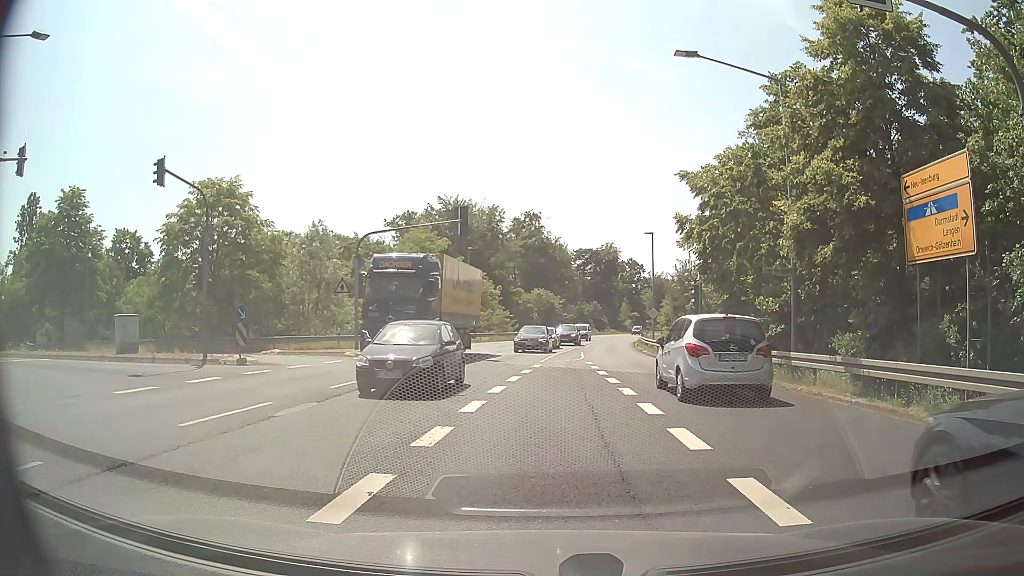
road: secondary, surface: asphalt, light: Day
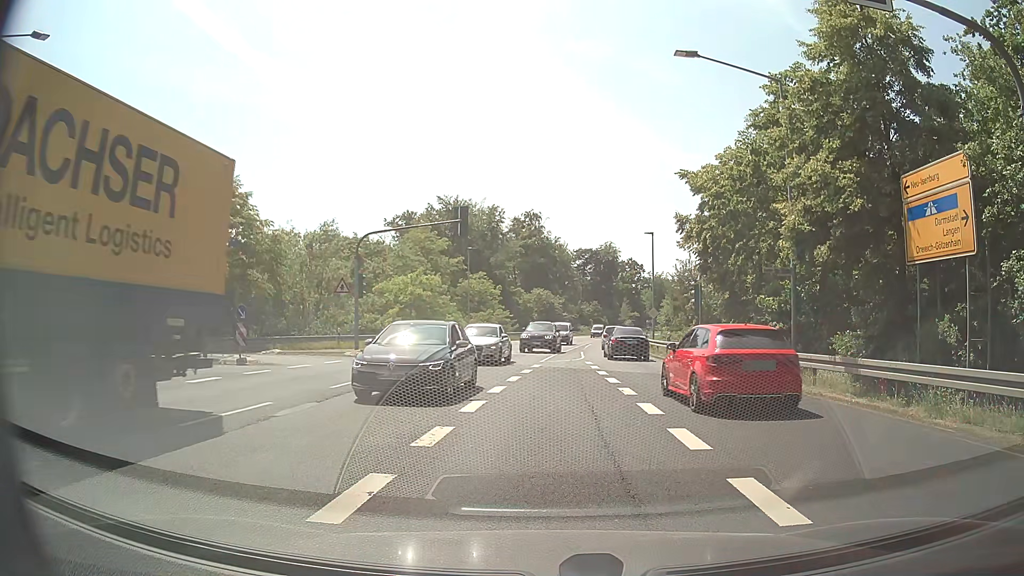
(0.0, 0.0) m; 0°
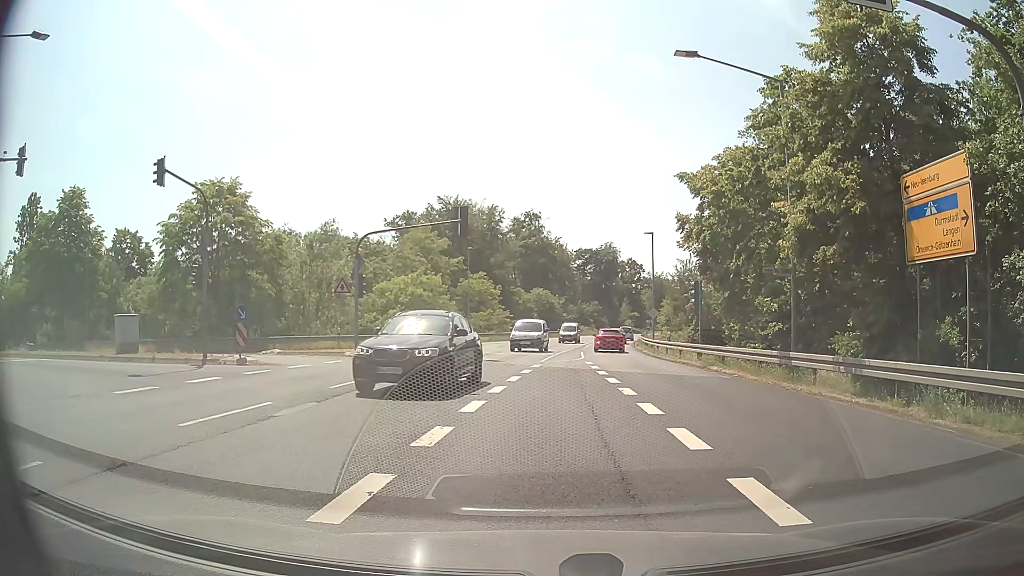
(0.0, 0.0) m; 0°
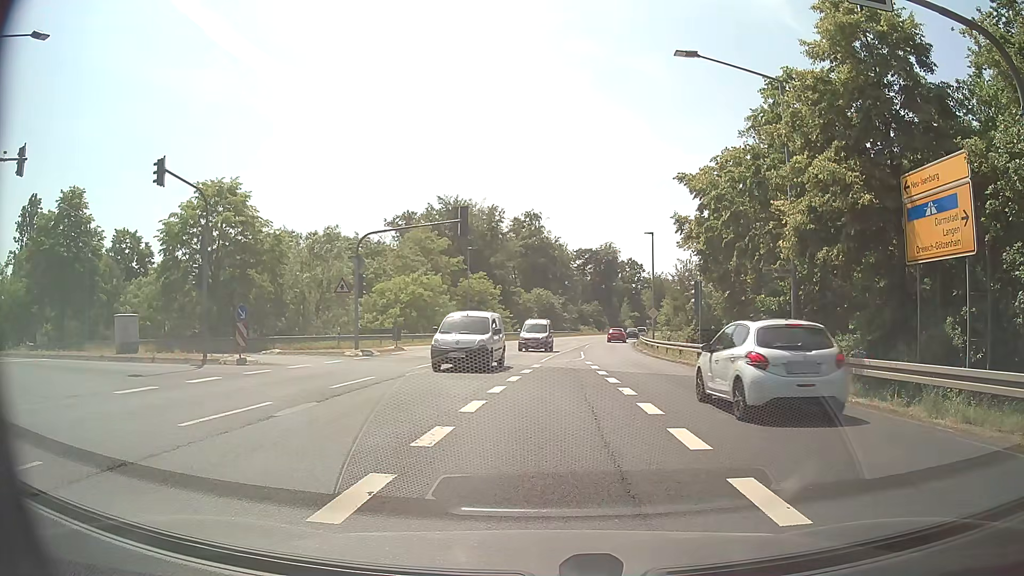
(0.0, 0.0) m; 0°
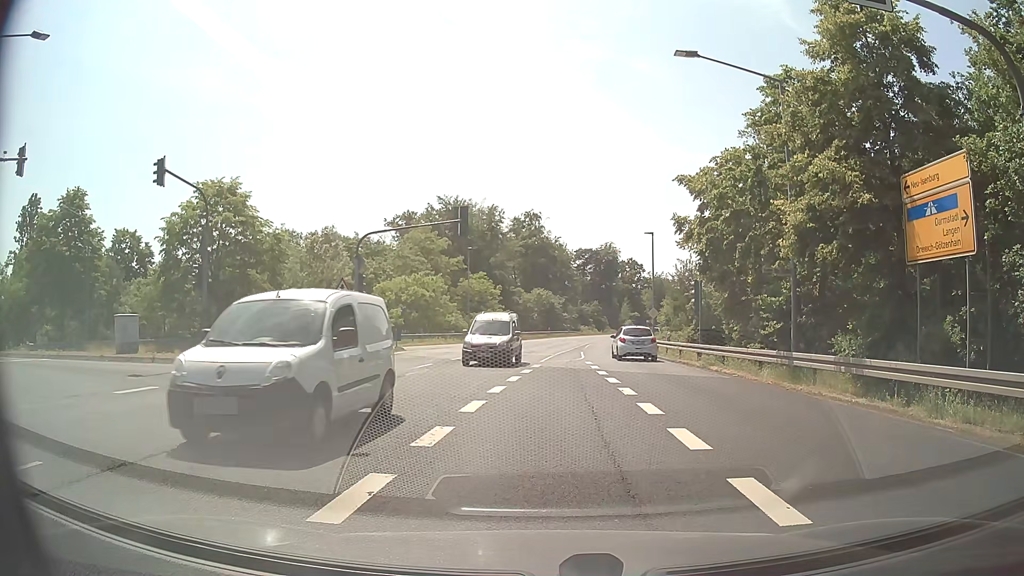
(0.0, 0.0) m; 0°
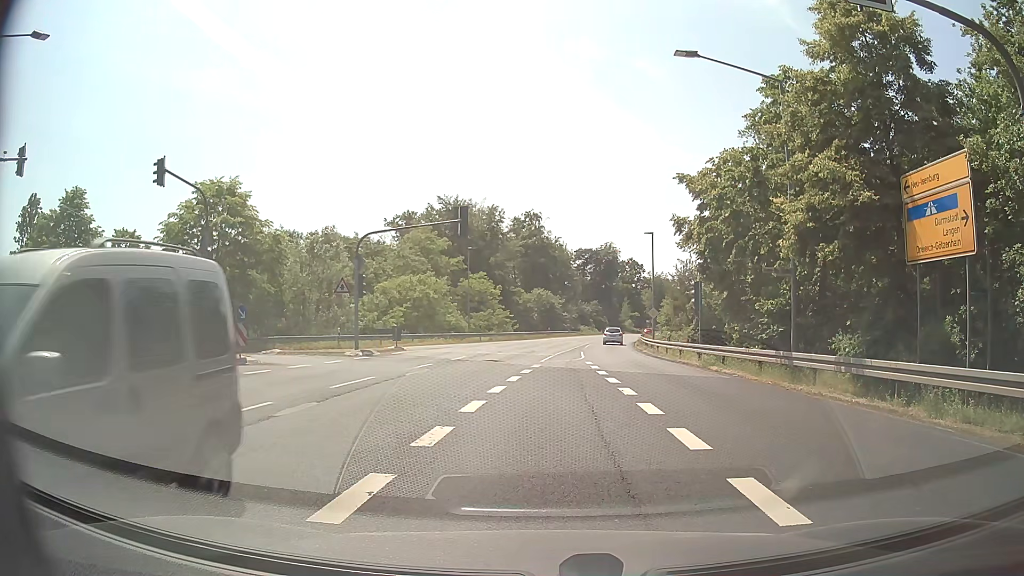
(0.0, 0.0) m; 0°
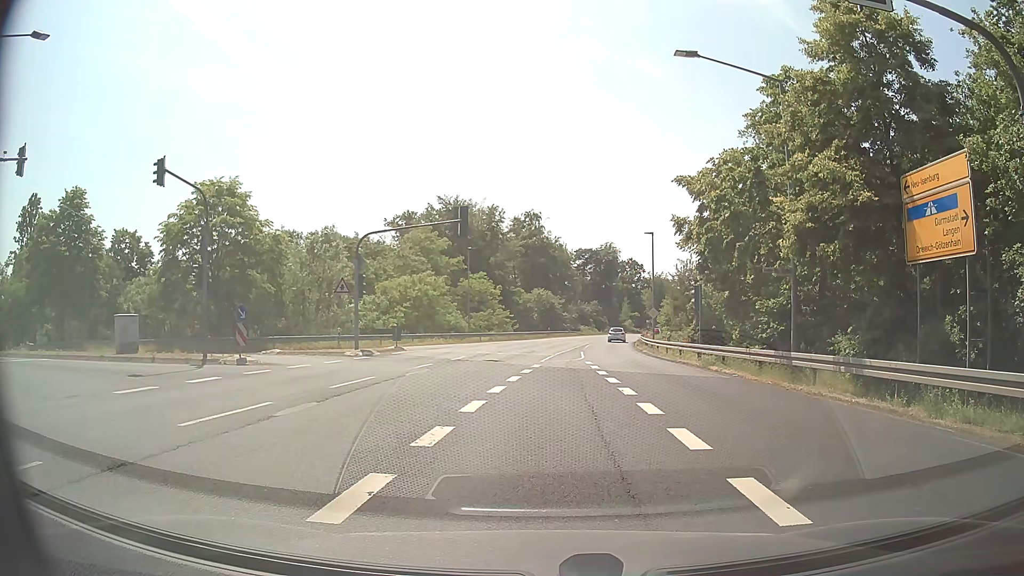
(0.0, 0.0) m; 0°
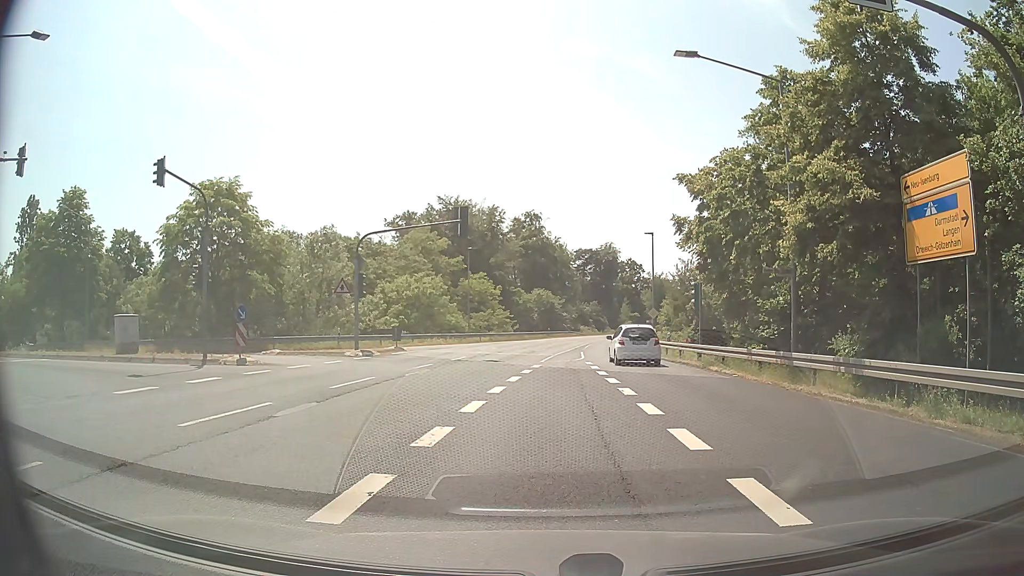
(0.0, 0.0) m; 0°
